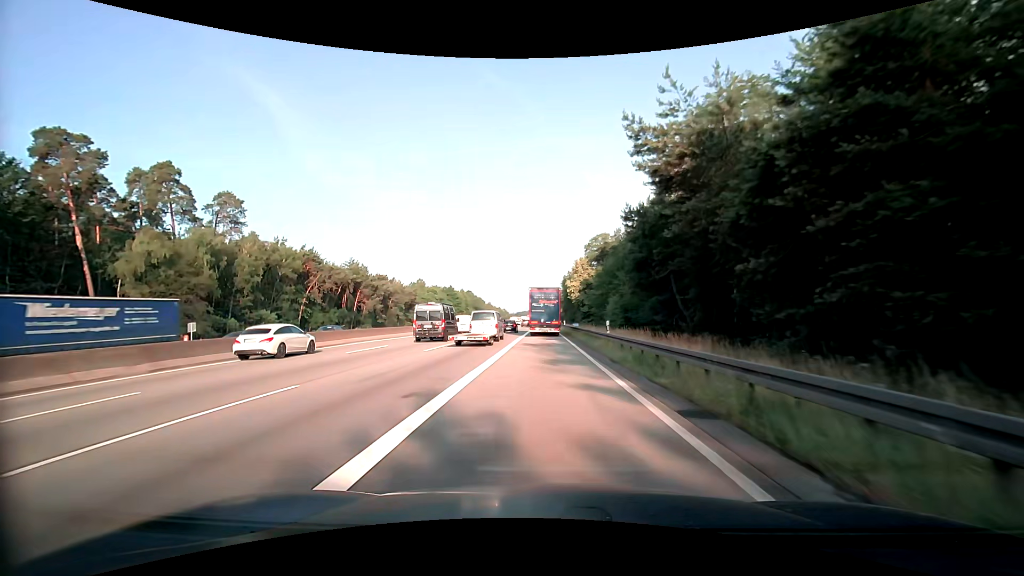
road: motorway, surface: asphalt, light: Day
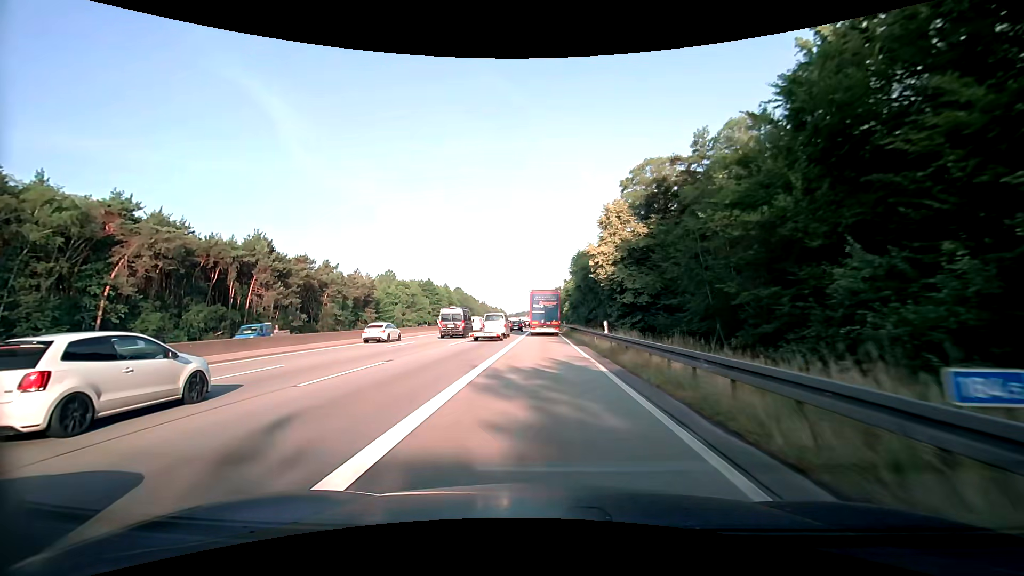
(+0.1, +47.8) m; 0°
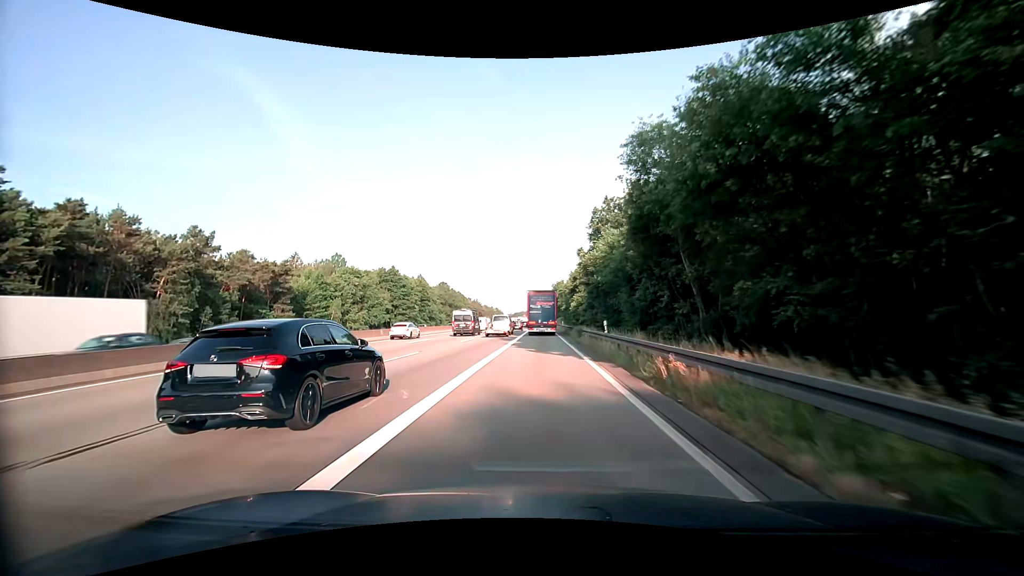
(+0.2, +48.8) m; 0°
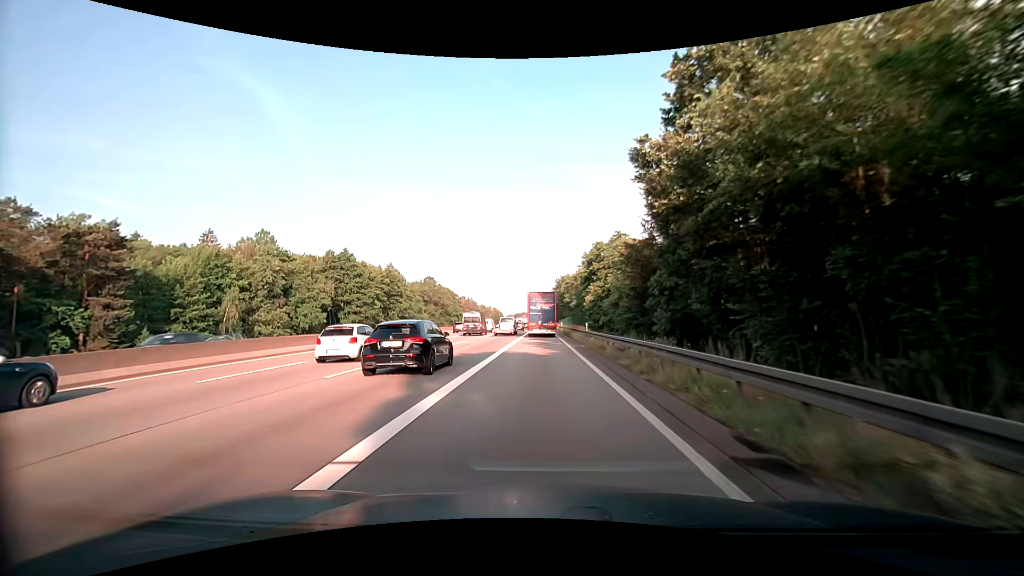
(-0.1, +39.6) m; 0°
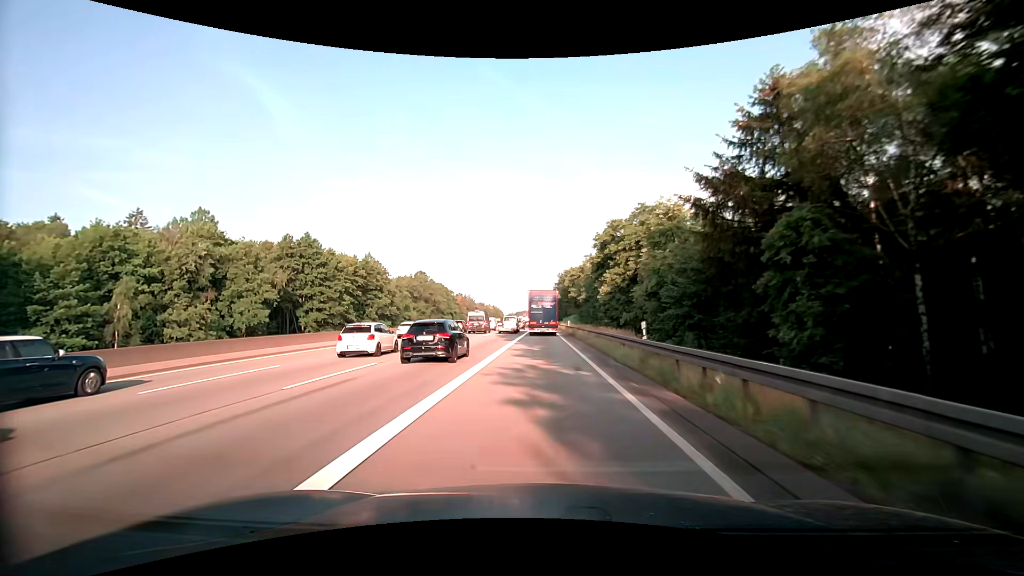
(-0.2, +20.0) m; -1°
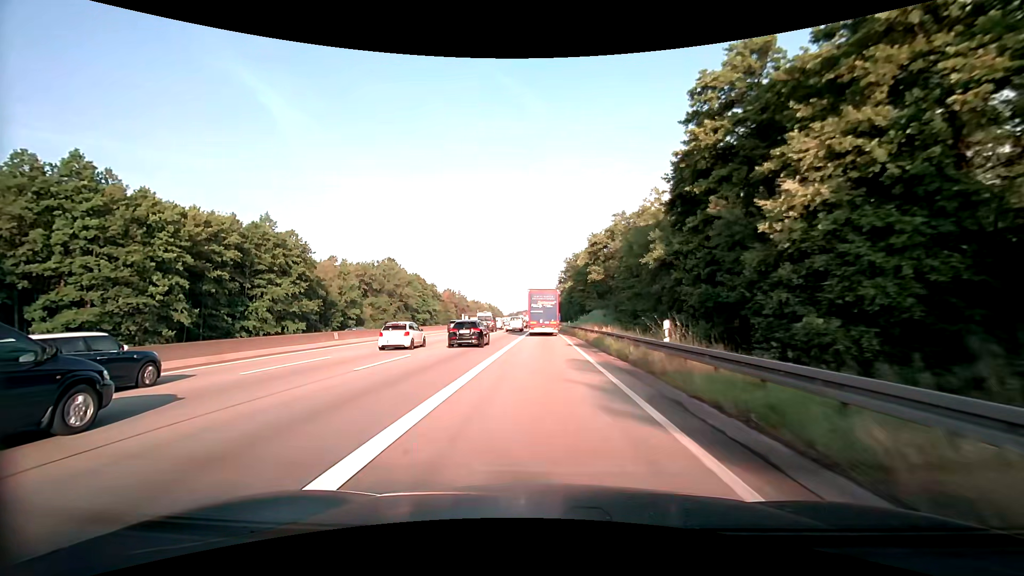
(0.0, +50.2) m; 0°
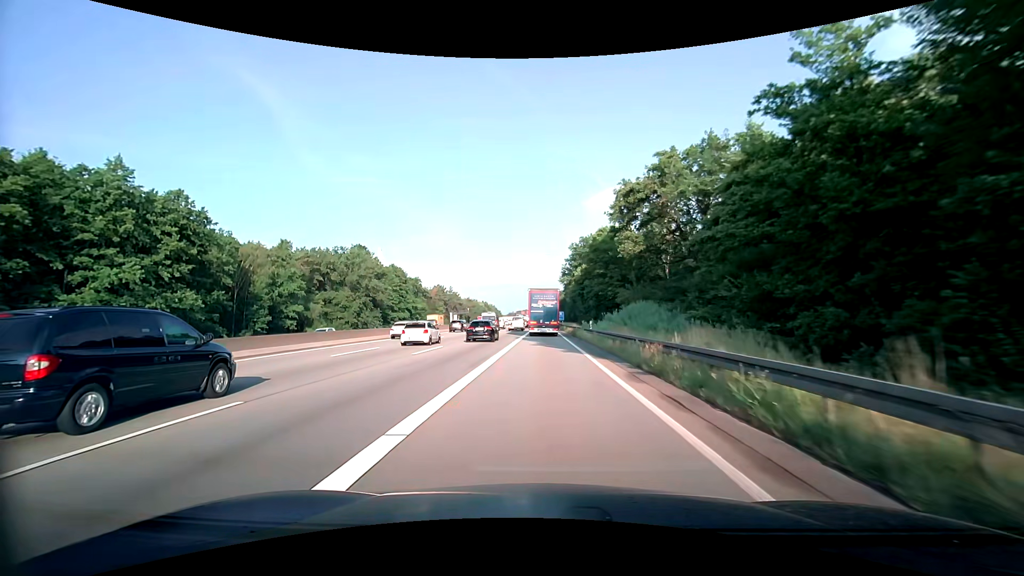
(0.0, +29.7) m; 0°
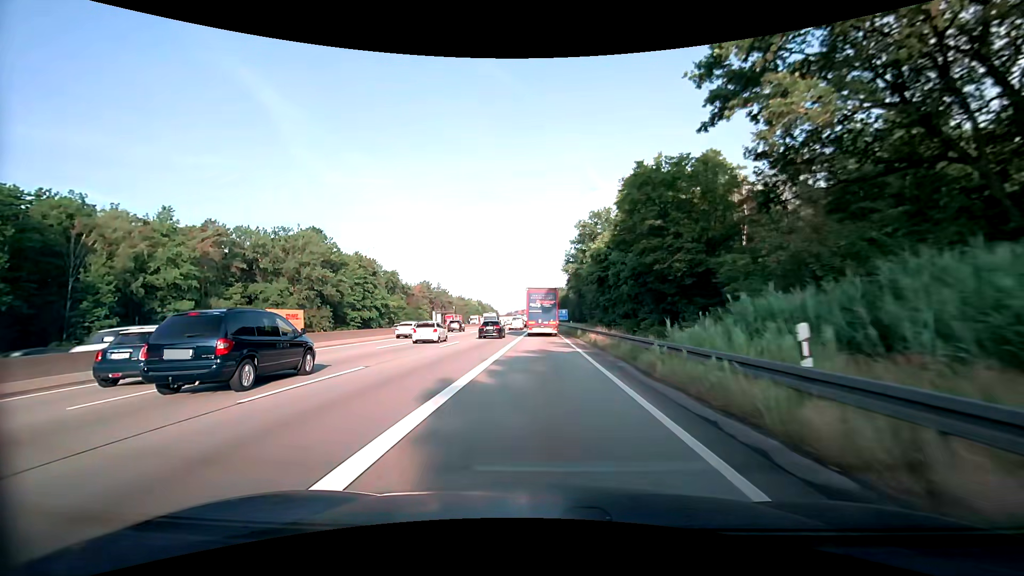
(+0.1, +29.8) m; 0°
(0, +10) (0, +20) (0, +30) (0, +40) (0, +50) (0, +60) (0, +70) (0, +80) (0, +90) (0, +100) m
